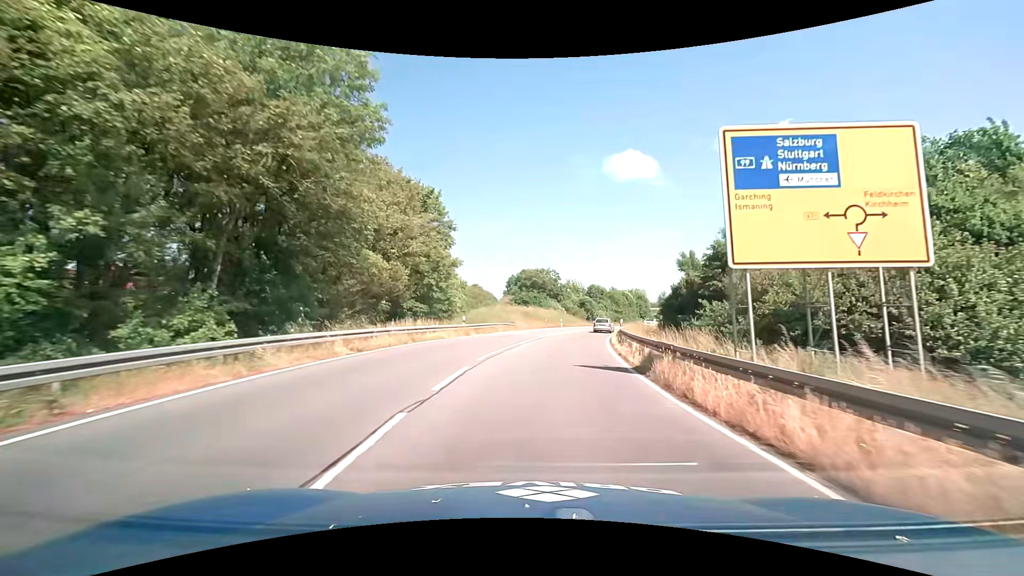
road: secondary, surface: asphalt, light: Day
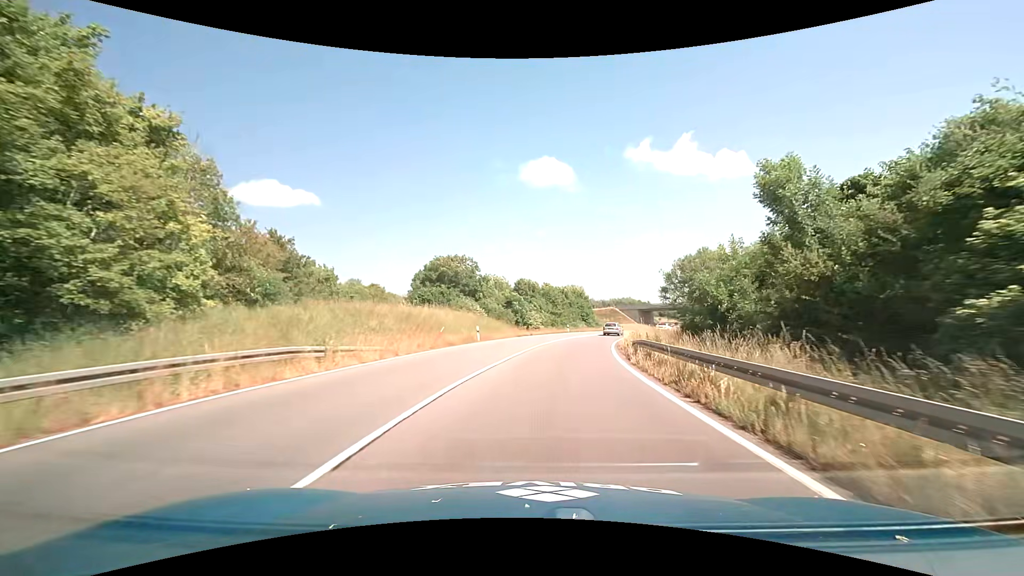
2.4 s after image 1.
(+2.0, +30.8) m; +9°
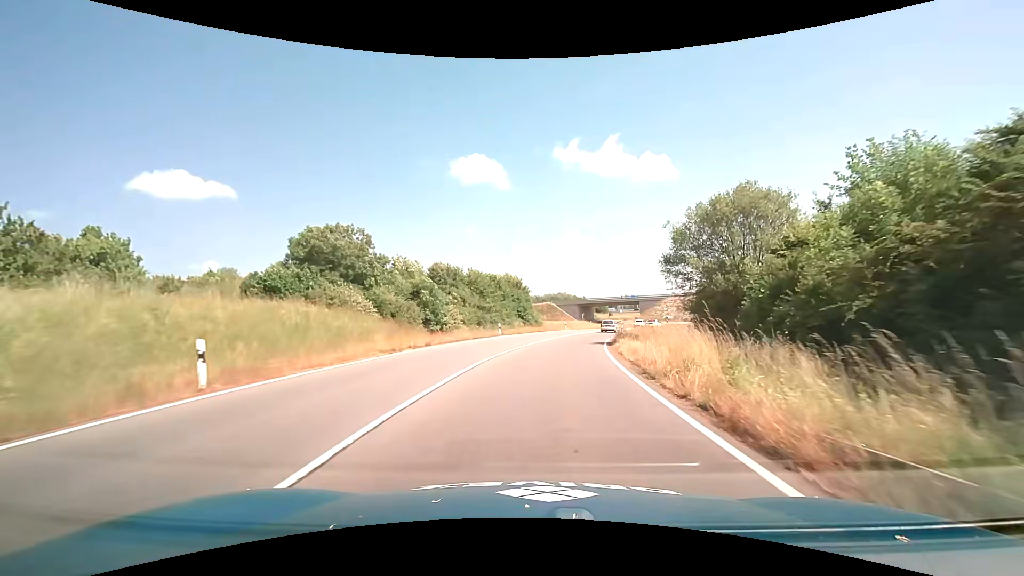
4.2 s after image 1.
(+1.5, +23.2) m; +8°
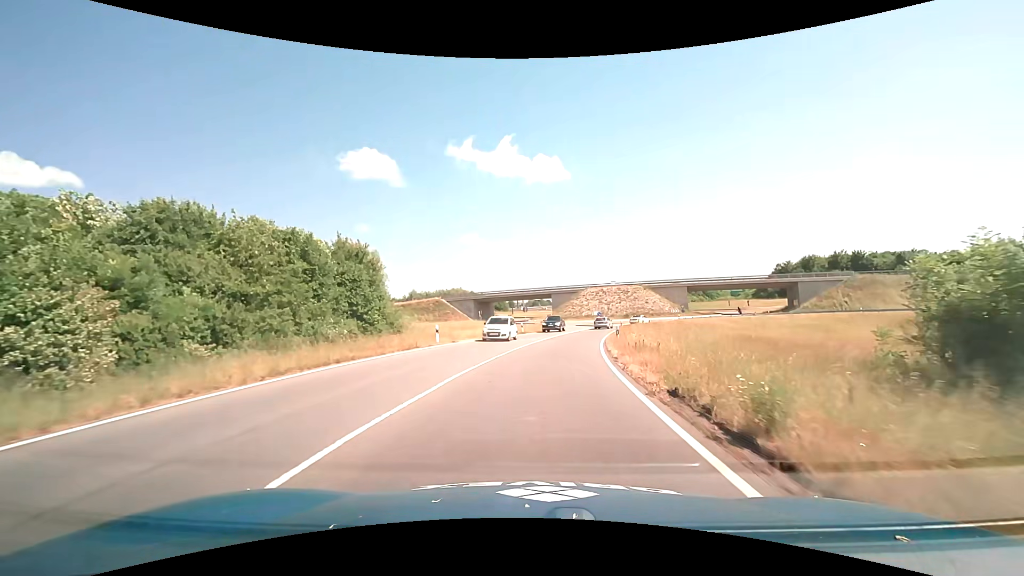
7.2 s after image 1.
(+3.6, +36.7) m; +12°
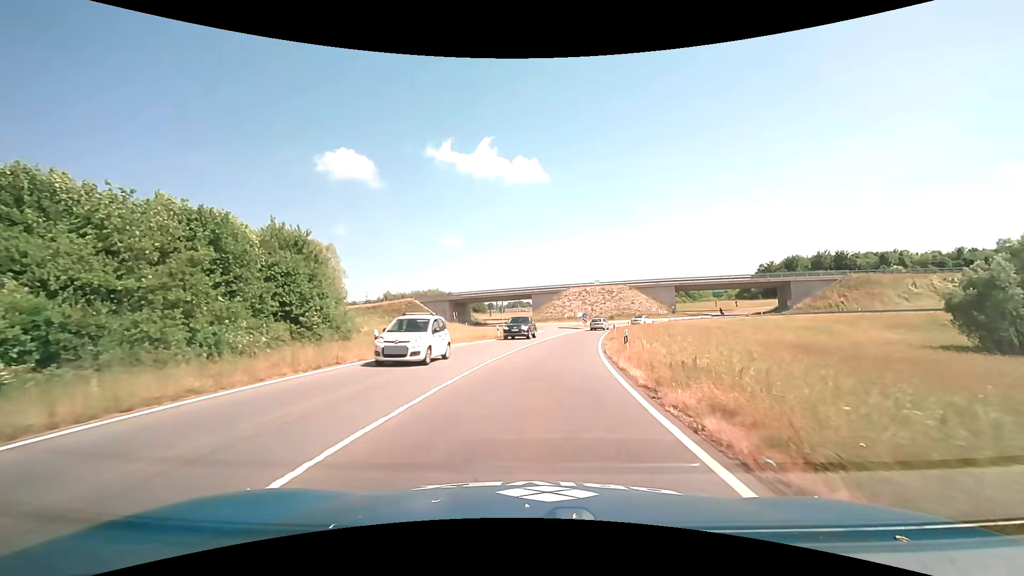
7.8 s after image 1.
(+0.1, +7.3) m; +2°
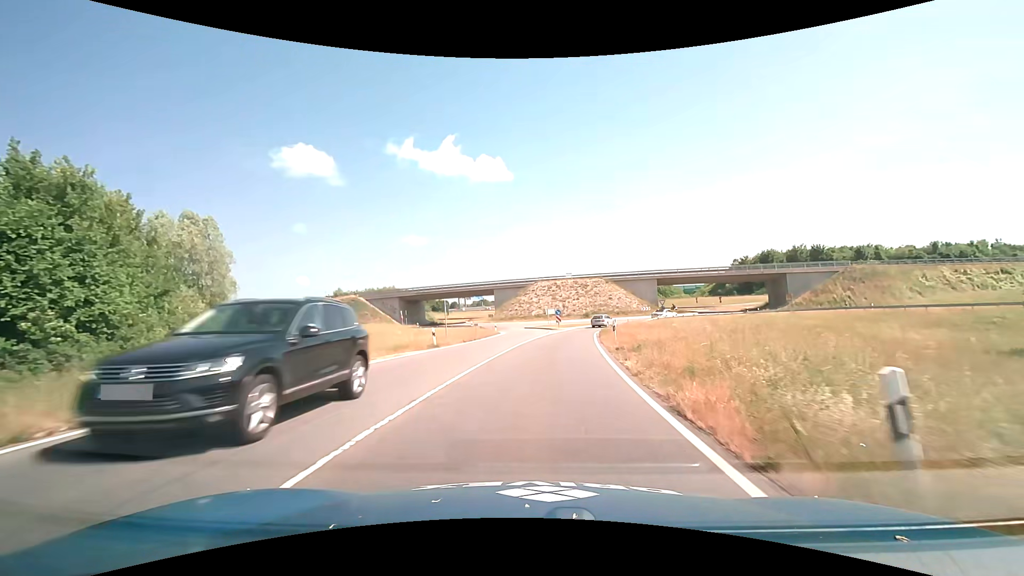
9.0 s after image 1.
(+0.5, +14.6) m; +4°
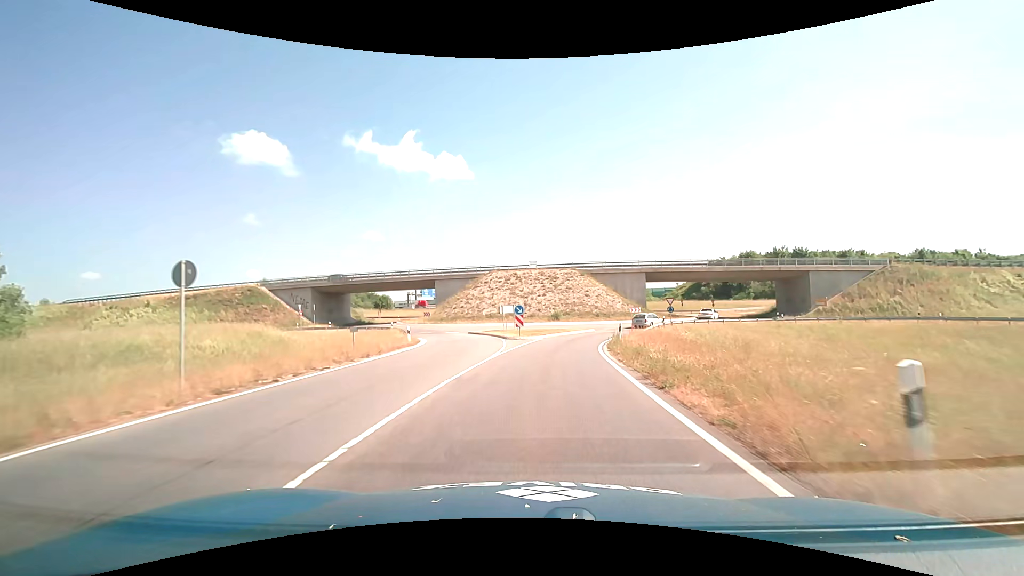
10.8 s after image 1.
(+0.9, +21.8) m; +5°
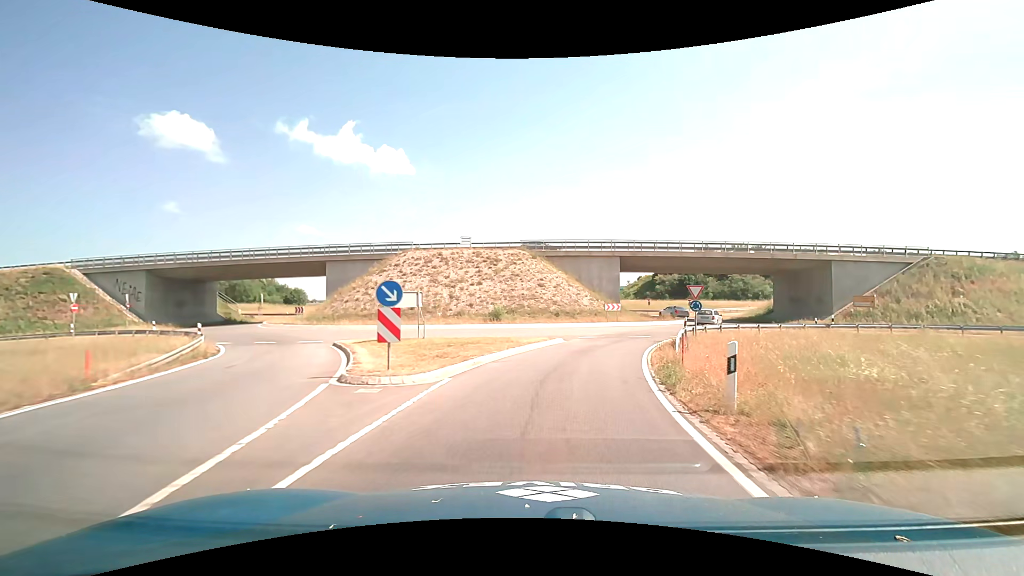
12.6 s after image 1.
(+1.0, +20.2) m; +7°
(+1, +10) (+2, +20) (+6, +29) (+11, +37) (+17, +46) (+21, +55) (+21, +65) (+16, +74) (+9, +80) (-1, +83) m
